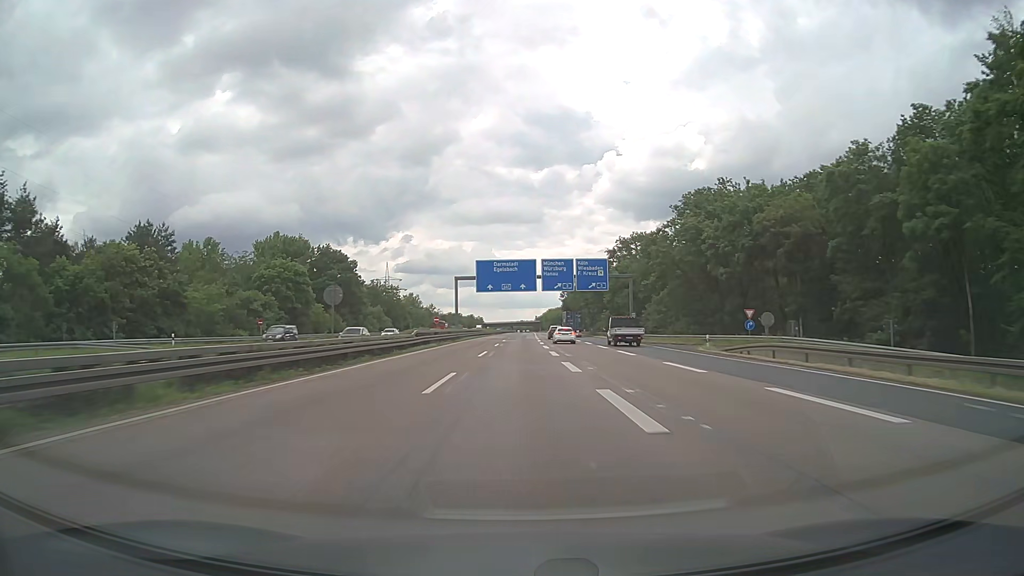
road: motorway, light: Day
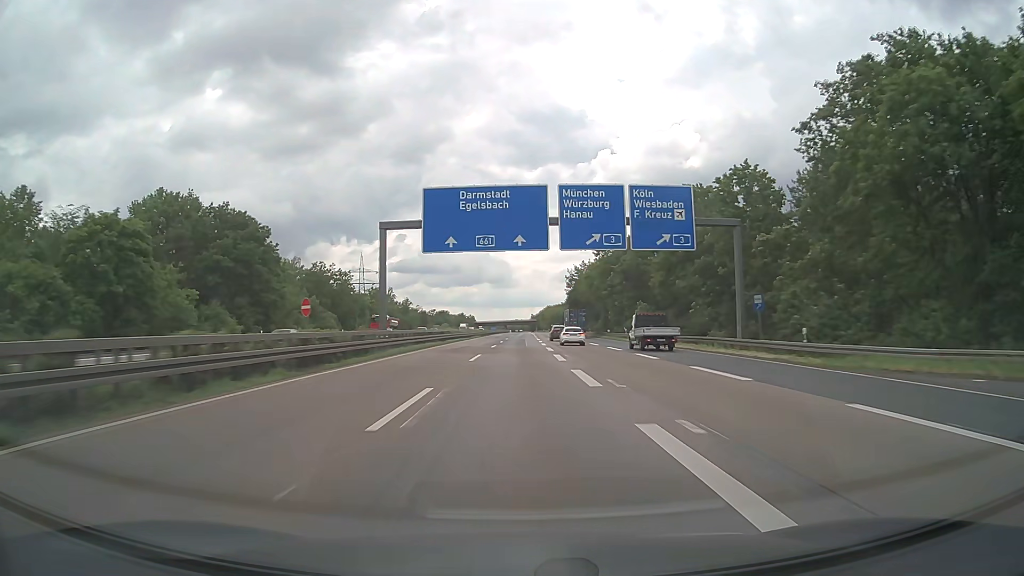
(+0.1, +41.3) m; 0°
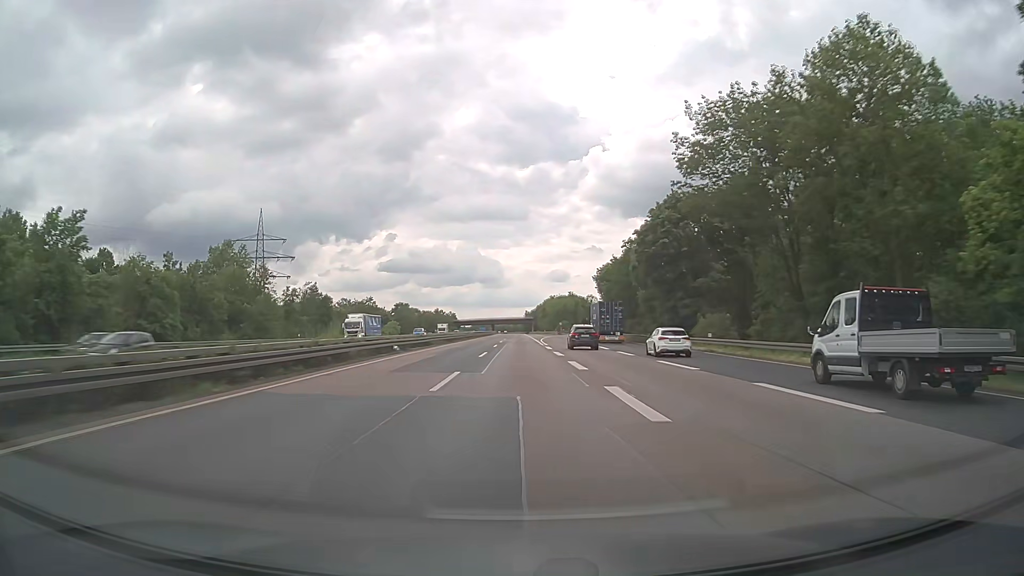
(+0.6, +103.4) m; 0°
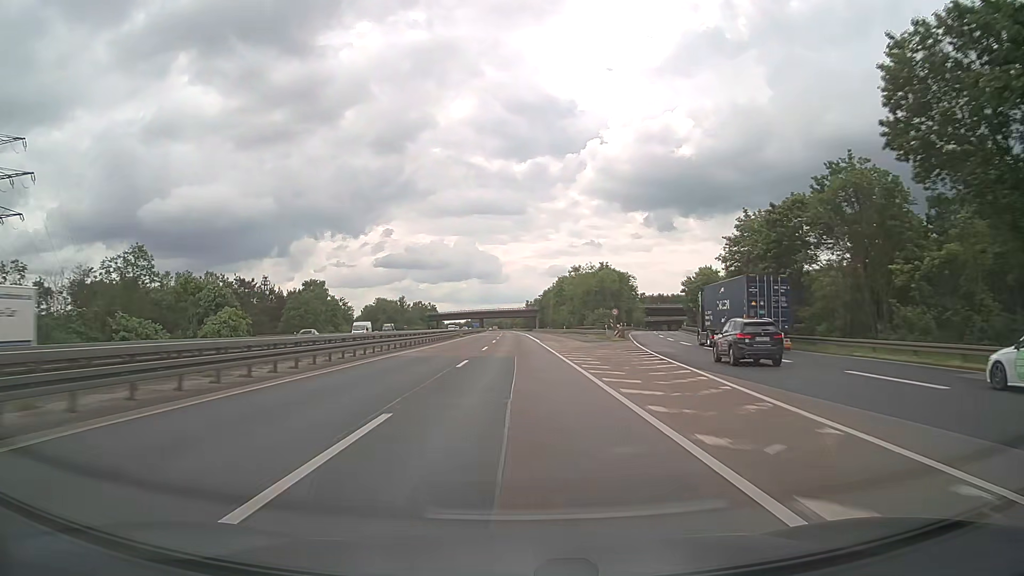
(+0.6, +103.2) m; 0°
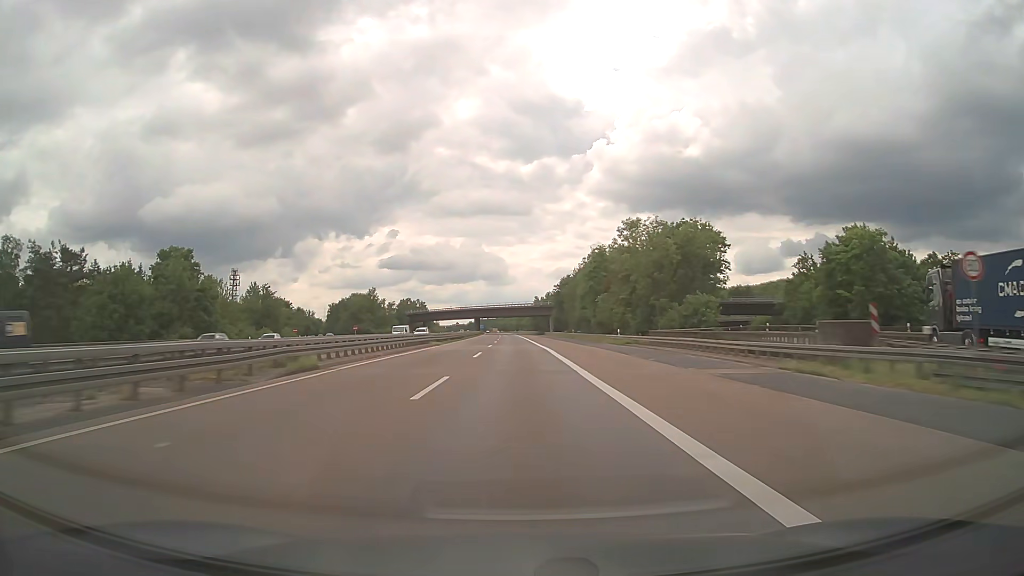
(-0.4, +61.9) m; -1°
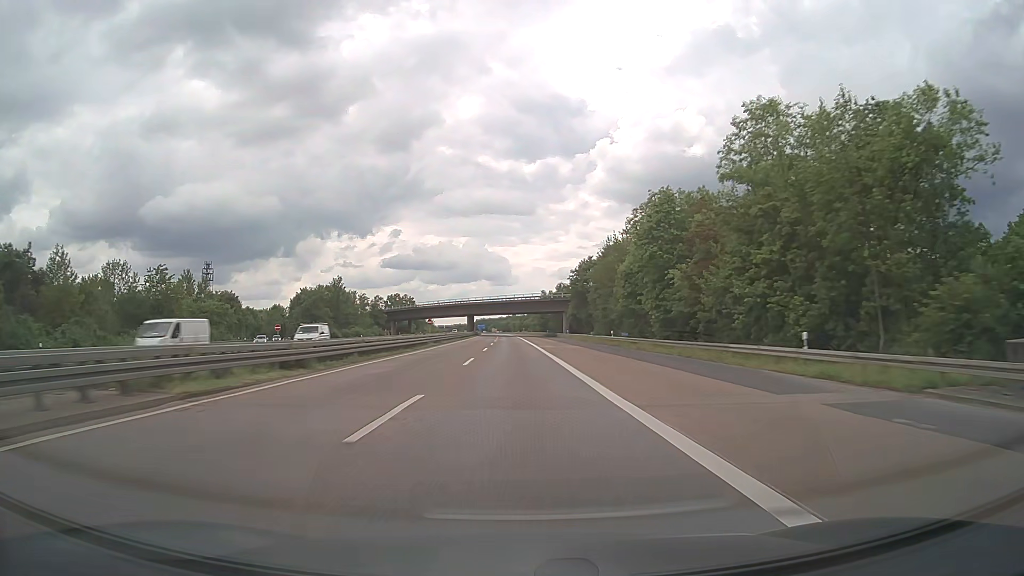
(-0.1, +41.3) m; 0°
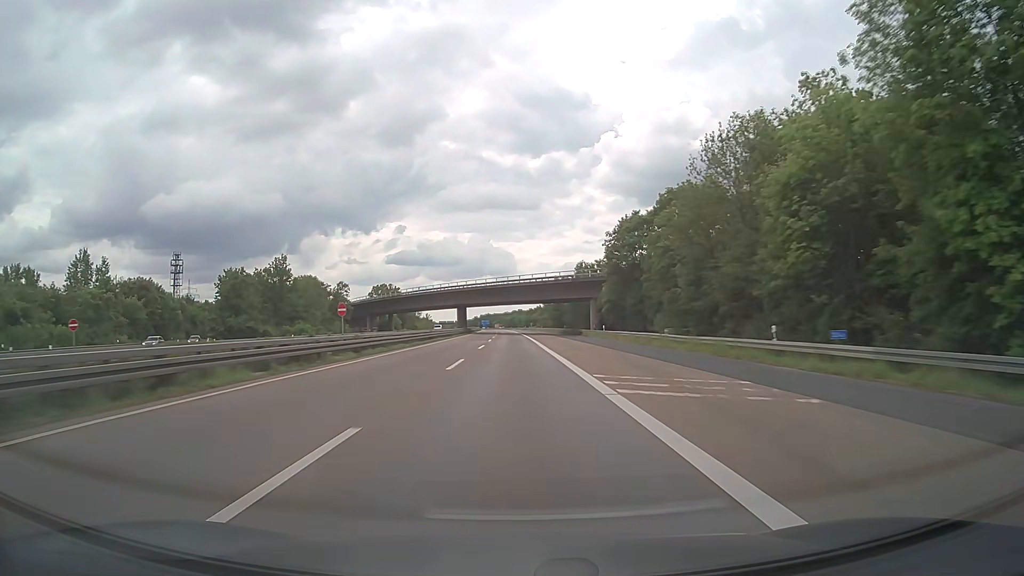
(-0.1, +41.3) m; 0°
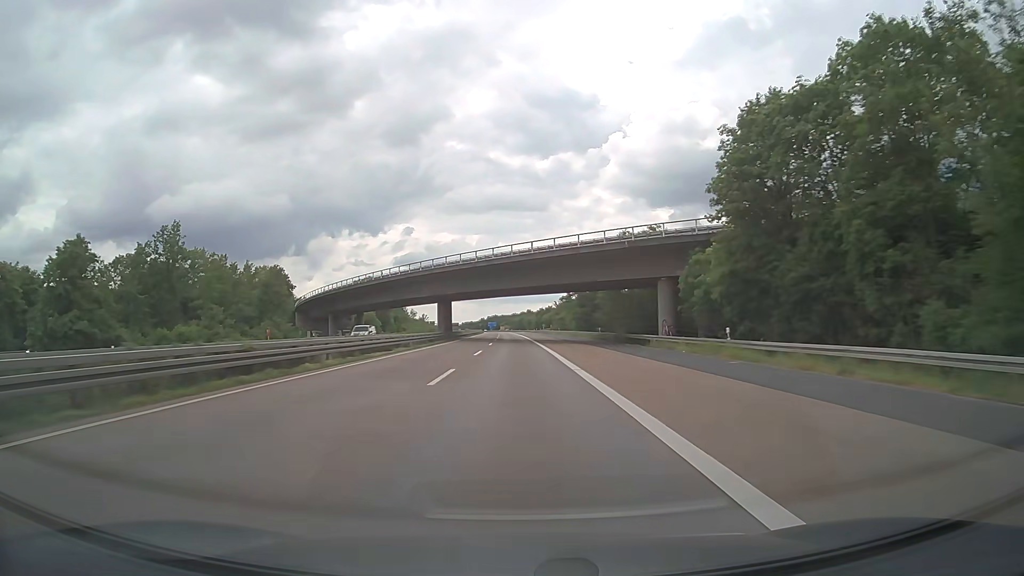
(-0.2, +41.3) m; -1°
(0, +10) (0, +20) (0, +30) (0, +40) (0, +50) (0, +60) (-1, +70) (-1, +80) (-1, +90) (-1, +100) m
